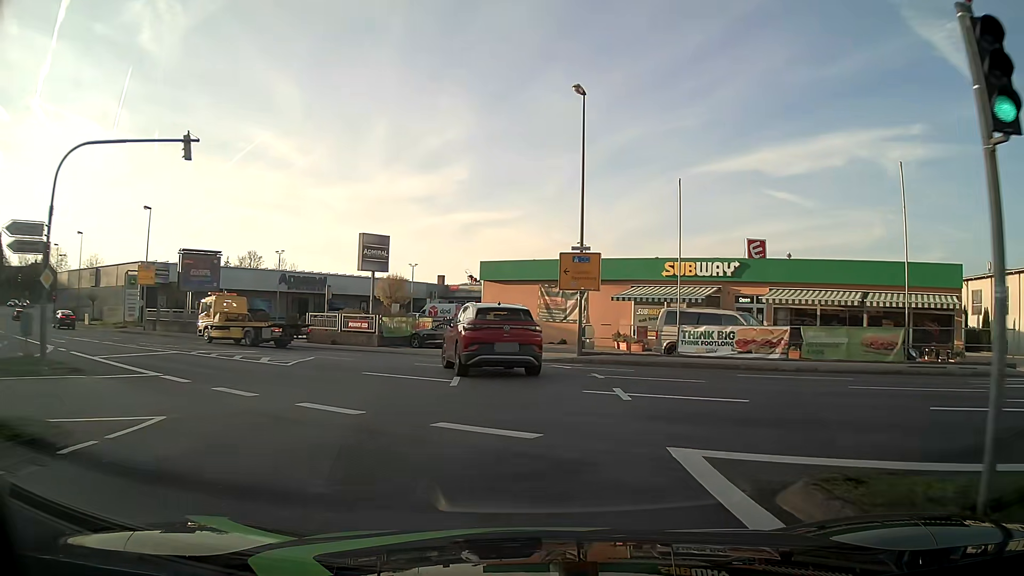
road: tertiary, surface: asphalt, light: Day
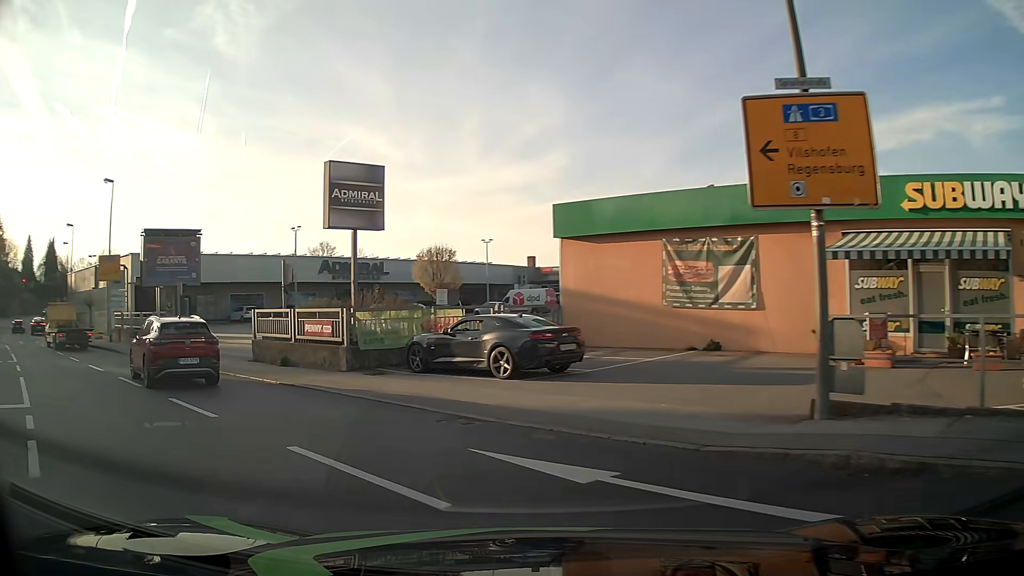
(-0.1, +17.2) m; -6°
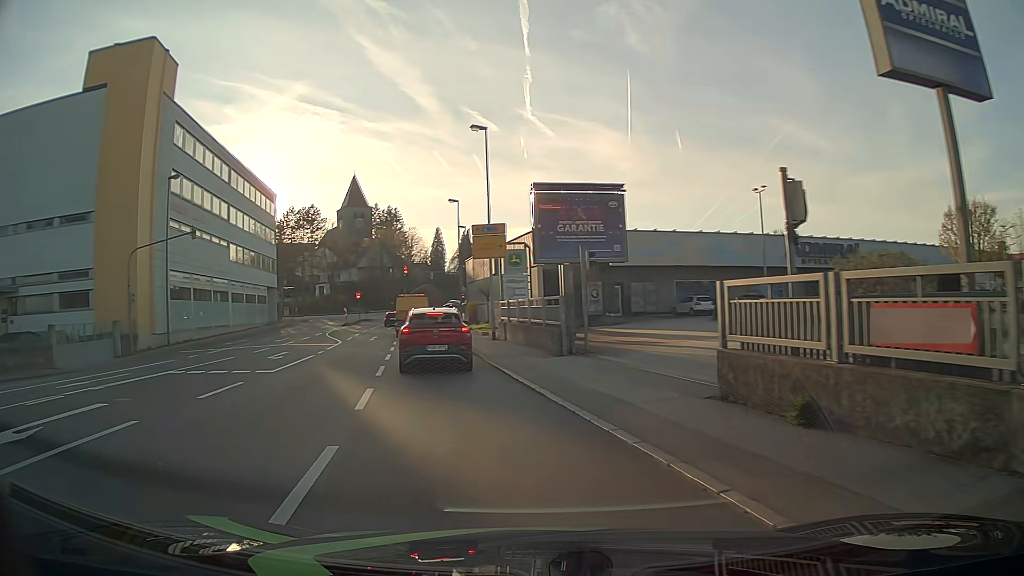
(-4.6, +11.6) m; -40°
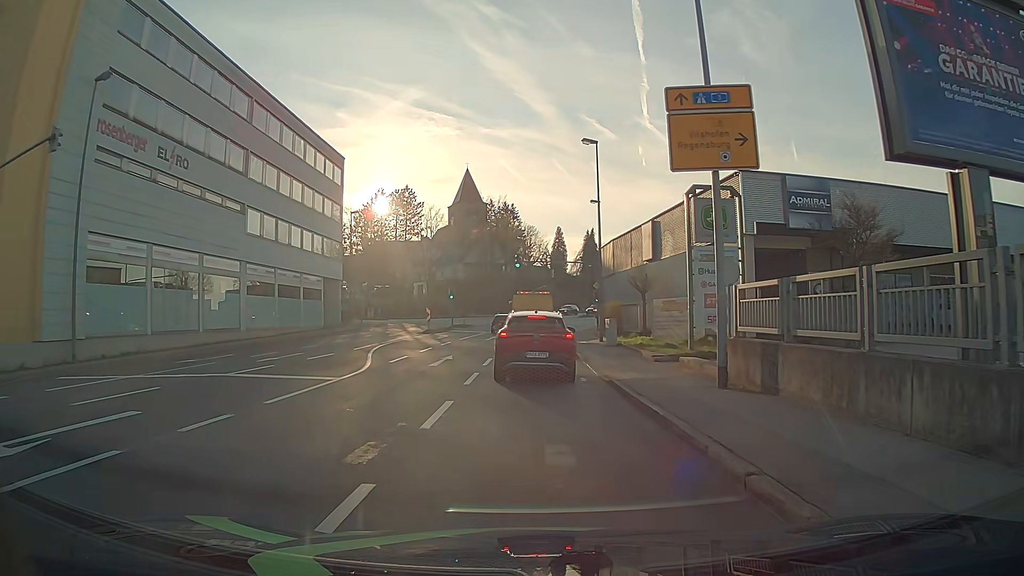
(-2.9, +19.5) m; -11°
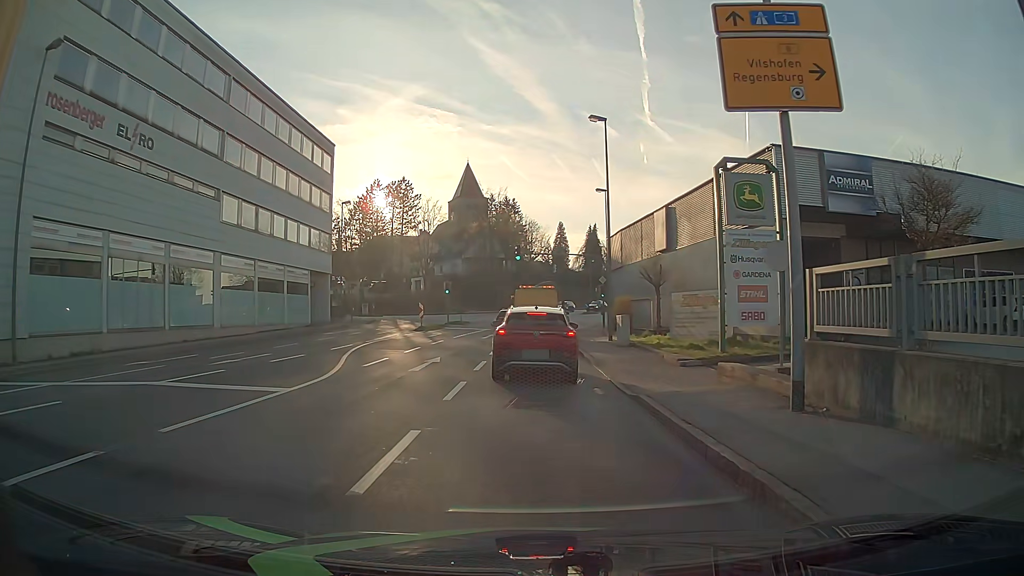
(0.0, +3.4) m; 0°
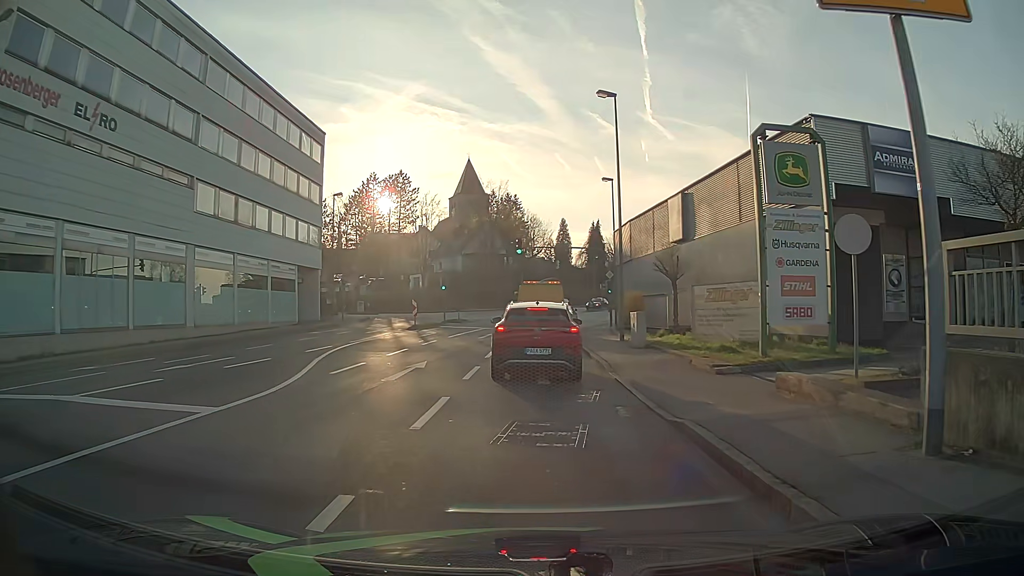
(0.0, +3.1) m; 0°
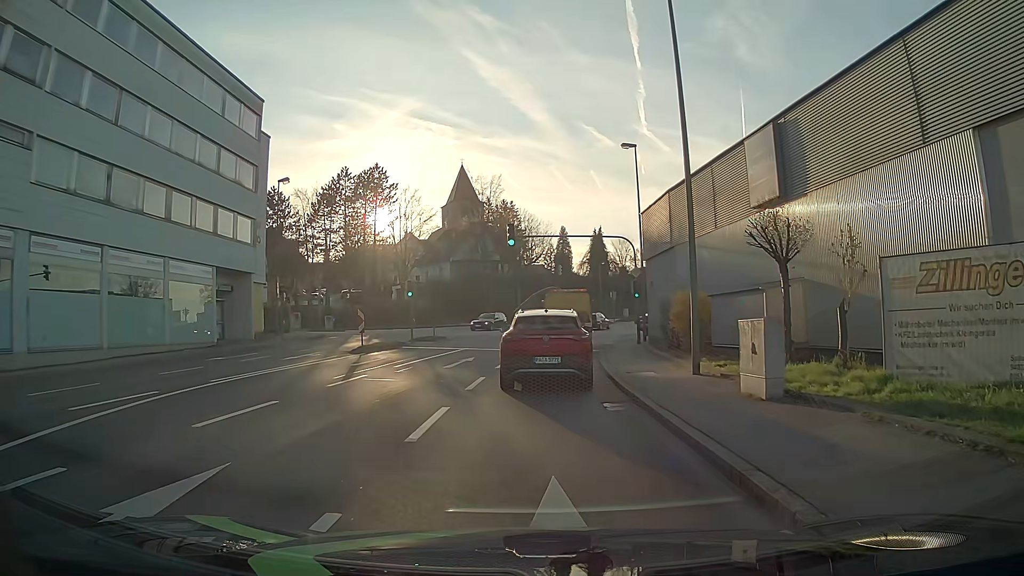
(-0.1, +12.2) m; -1°
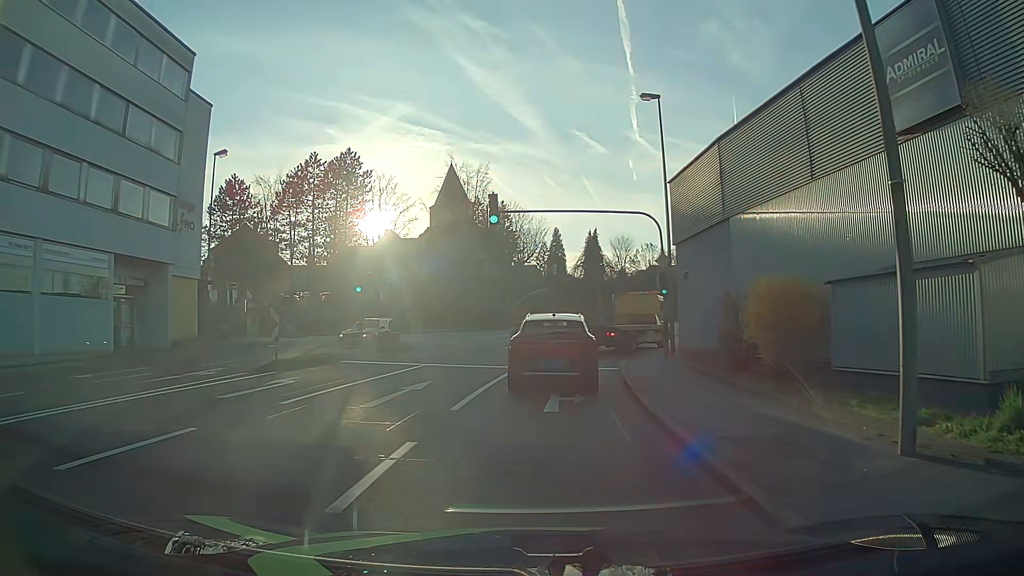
(+0.1, +9.1) m; +1°
(0, +10) (+1, +20) (+2, +30) (+5, +40) (+8, +49) (+11, +58) (+16, +67) (+20, +76) (+25, +85) (+30, +94) m
